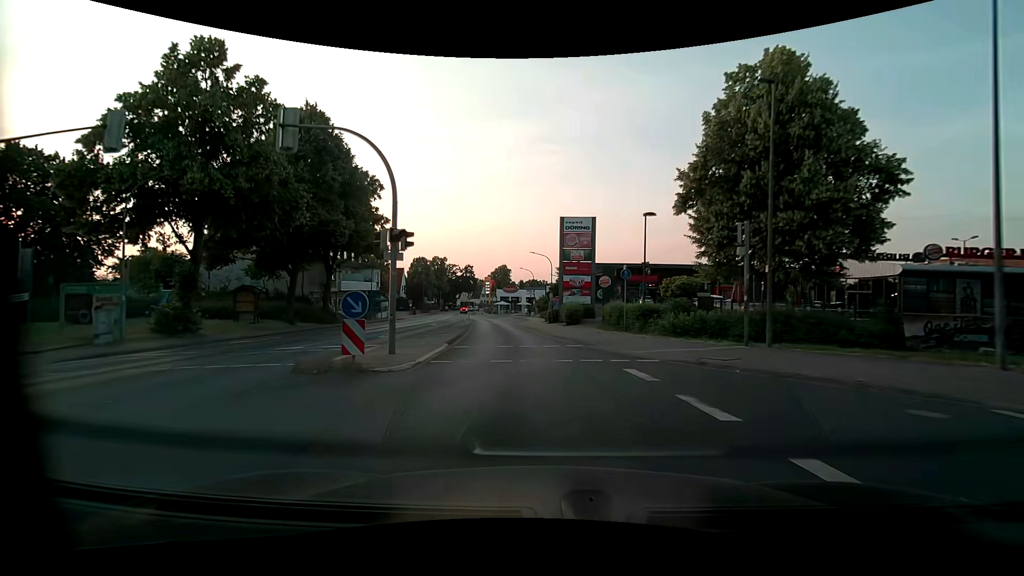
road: primary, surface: asphalt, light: Day
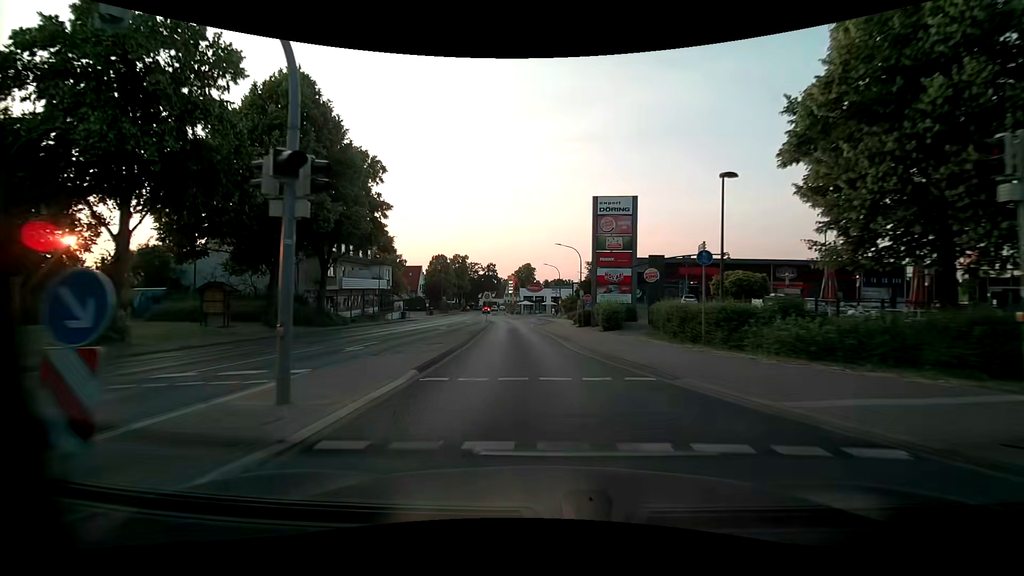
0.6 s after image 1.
(-0.2, +7.1) m; -3°
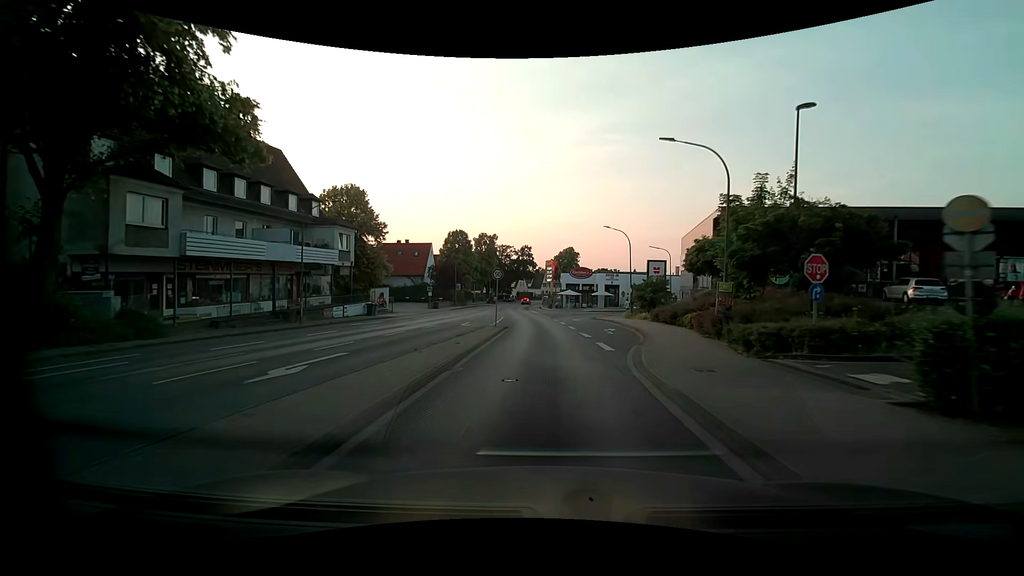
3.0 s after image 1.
(-1.7, +28.0) m; -5°
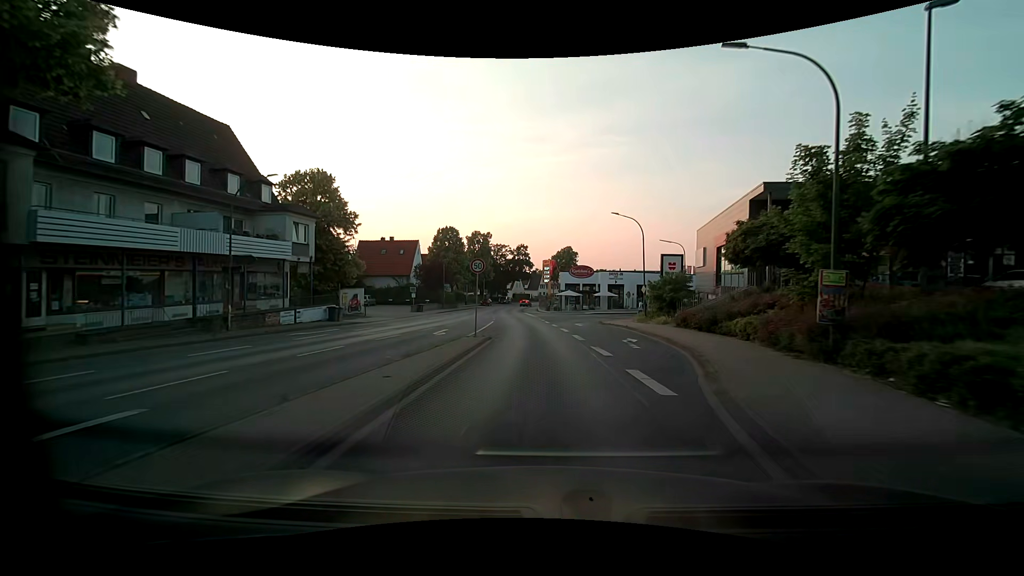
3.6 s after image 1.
(0.0, +7.0) m; +1°
(0, +10) (0, +20) (-1, +30) (-2, +40) (-3, +50) (-4, +60) (-5, +70) (-6, +80) (-6, +90) (-6, +100) m
